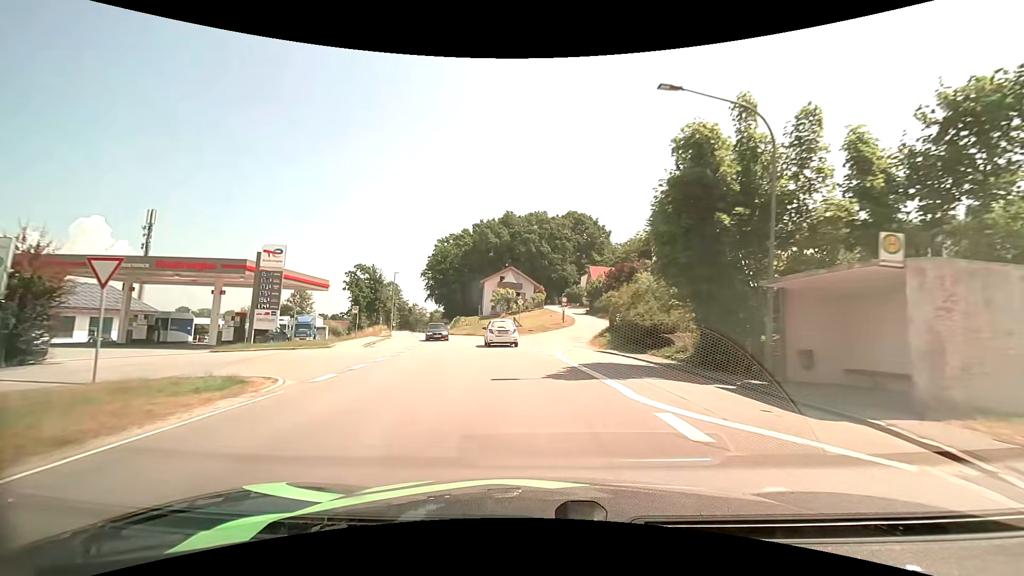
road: secondary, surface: asphalt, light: Day
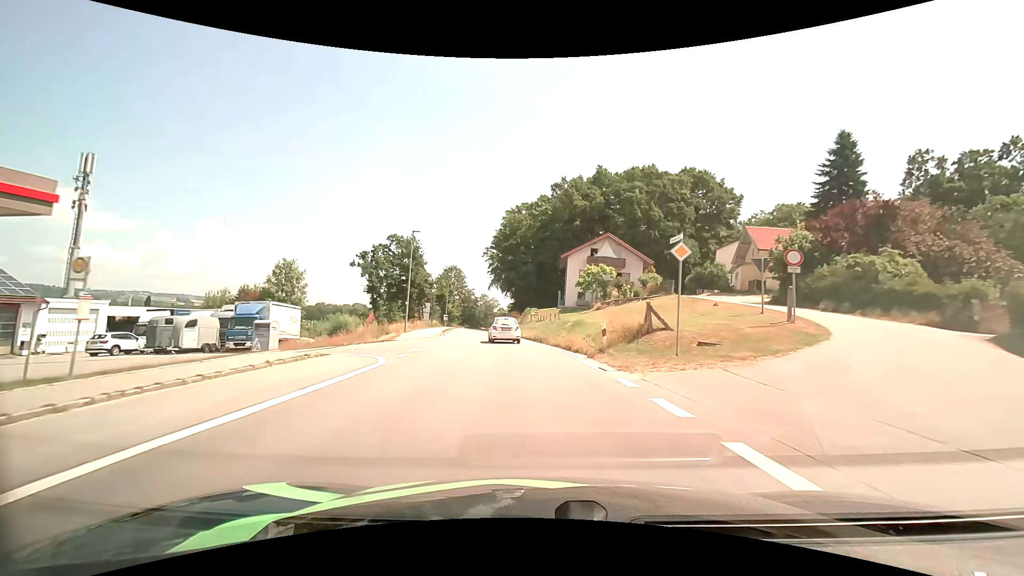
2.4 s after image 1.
(-2.8, +30.5) m; -9°
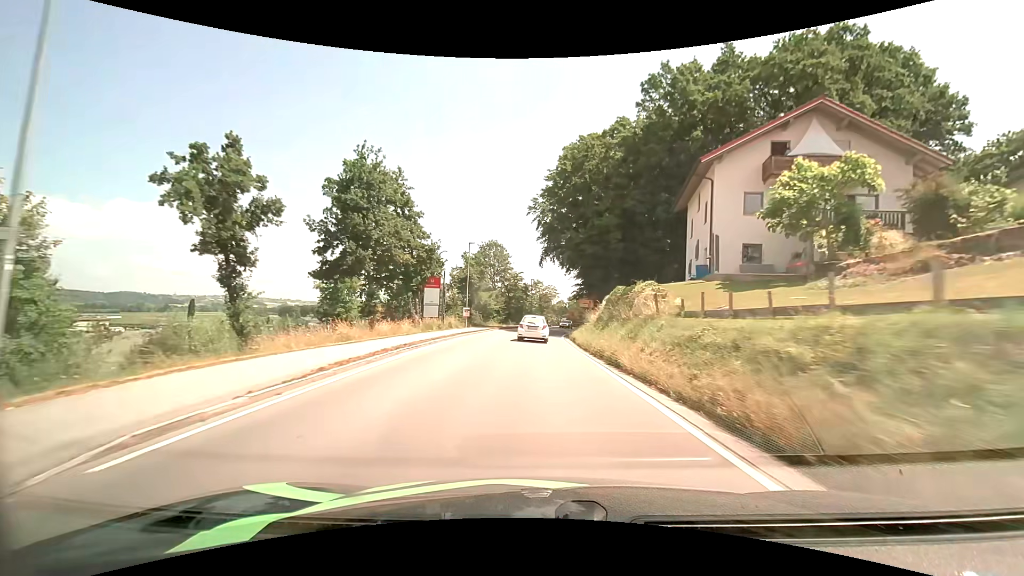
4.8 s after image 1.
(-2.4, +34.6) m; -6°
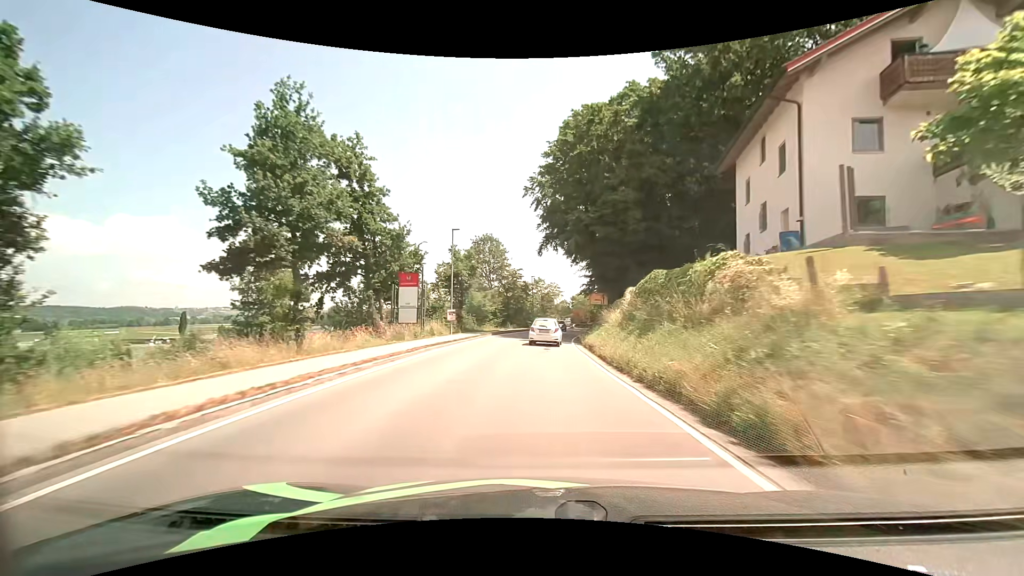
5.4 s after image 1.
(0.0, +9.3) m; 0°
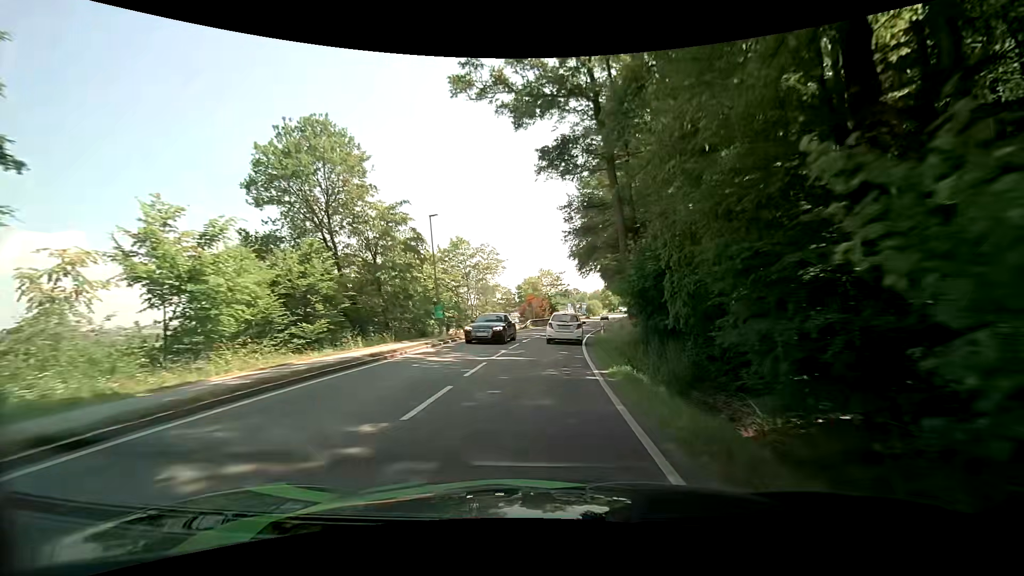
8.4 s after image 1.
(+1.7, +44.9) m; +6°
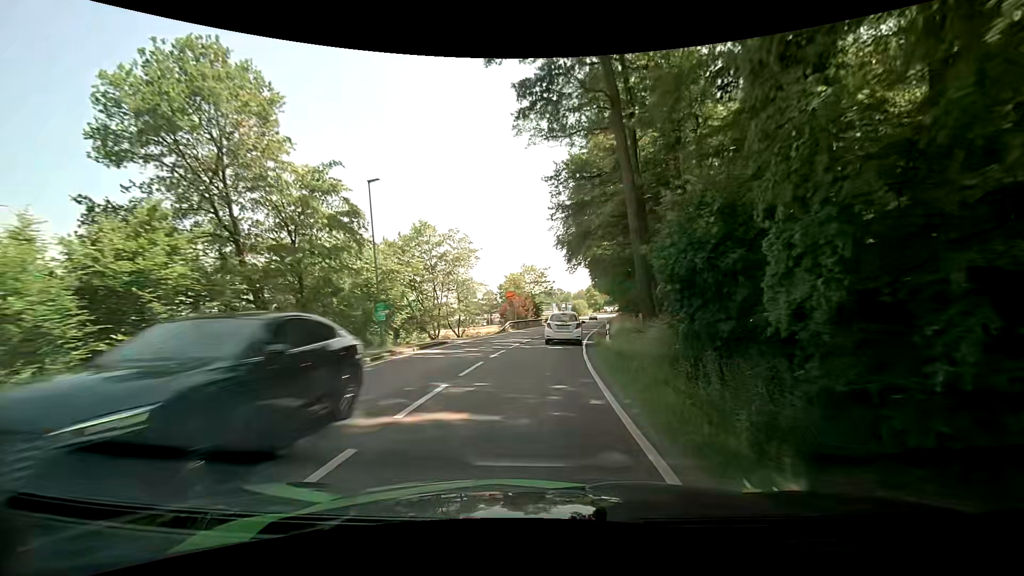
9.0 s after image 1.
(+0.1, +9.0) m; +2°
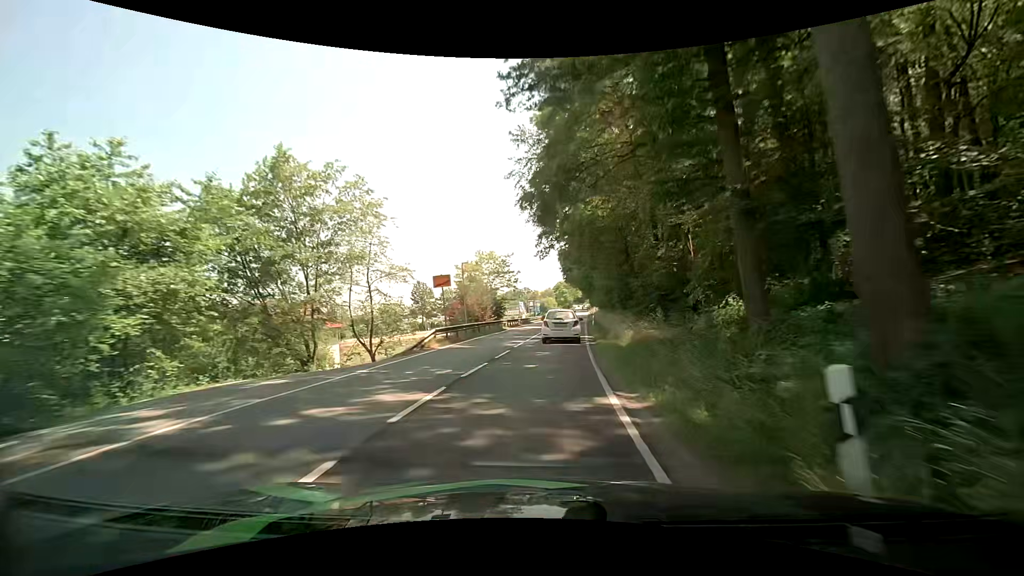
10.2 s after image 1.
(+0.5, +17.9) m; +3°
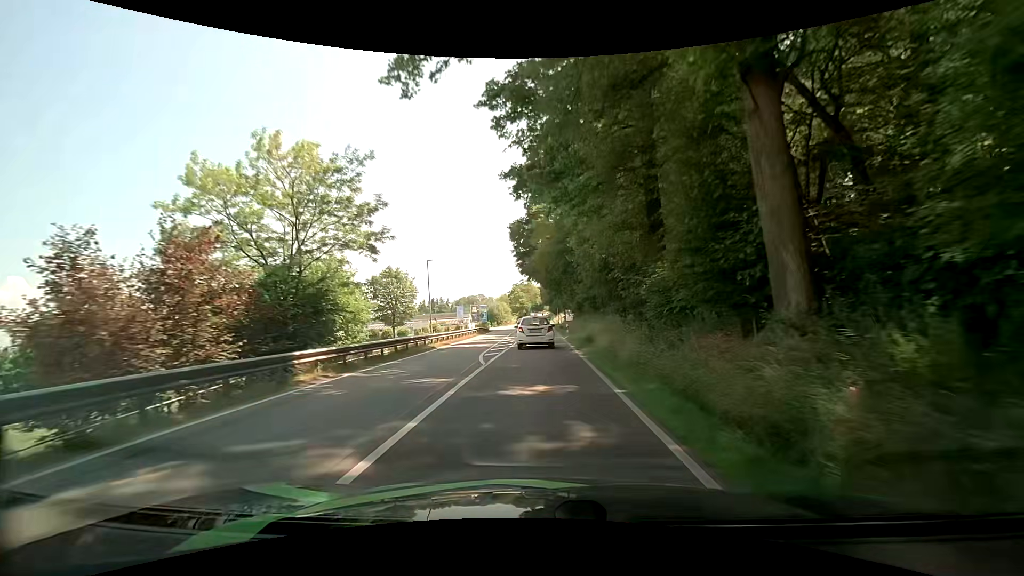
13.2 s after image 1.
(+2.3, +41.9) m; +6°
(0, +10) (0, +20) (0, +30) (0, +40) (0, +50) (0, +60) (0, +70) (0, +80) (0, +90) (0, +100) m
